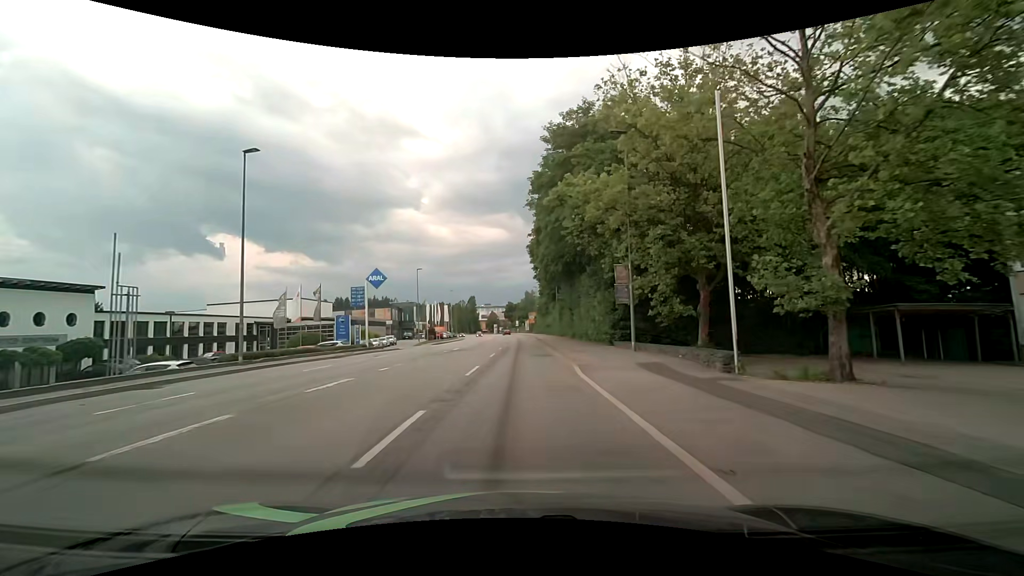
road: tertiary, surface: asphalt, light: Day
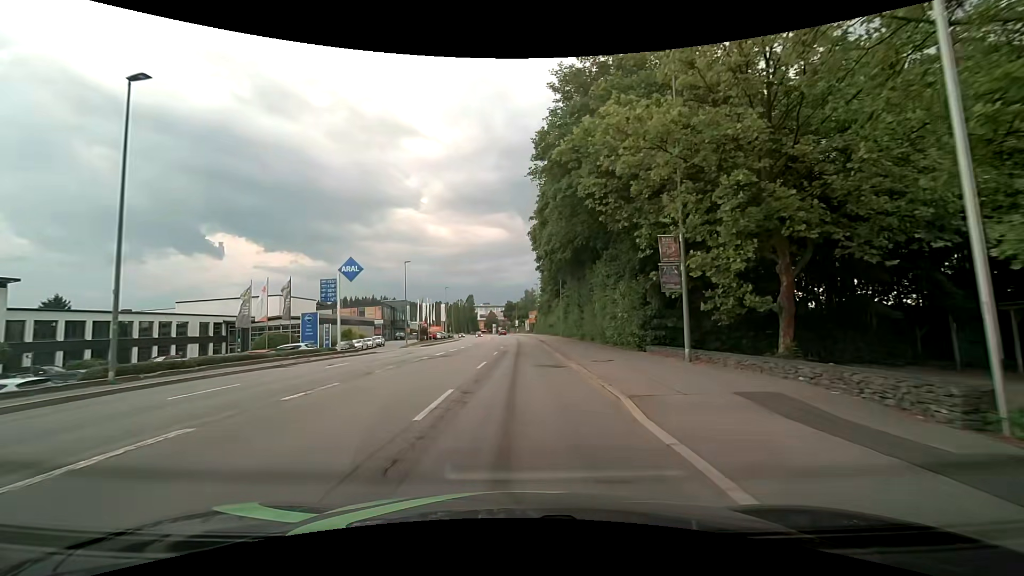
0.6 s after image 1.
(0.0, +7.2) m; +1°
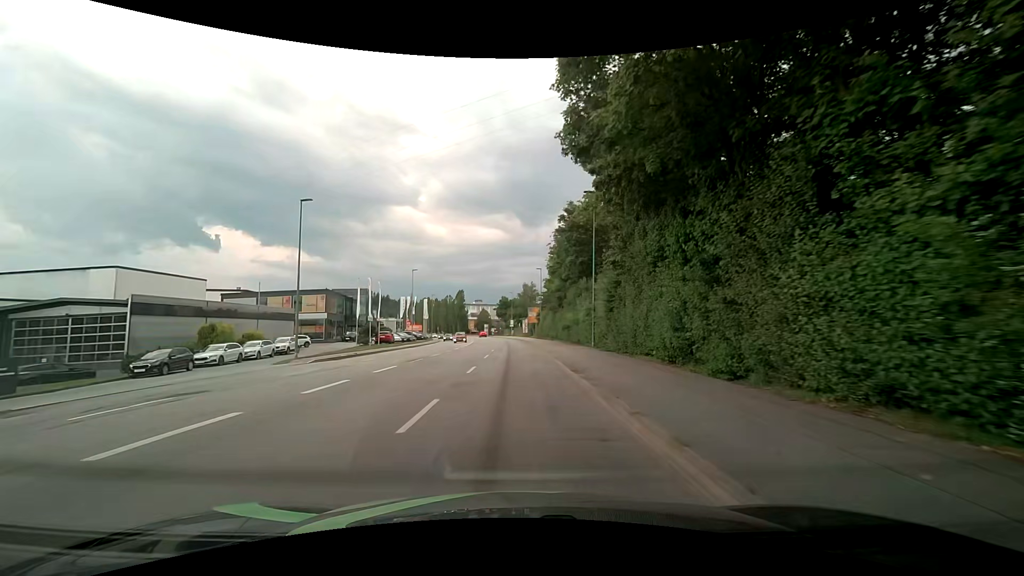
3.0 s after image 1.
(0.0, +28.8) m; 0°
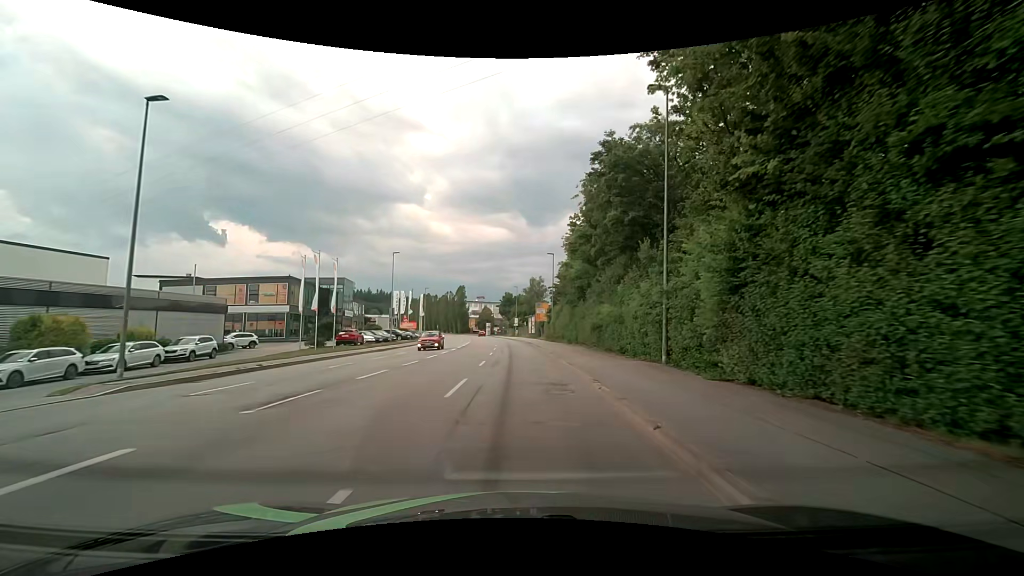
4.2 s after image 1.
(-0.1, +14.4) m; -1°
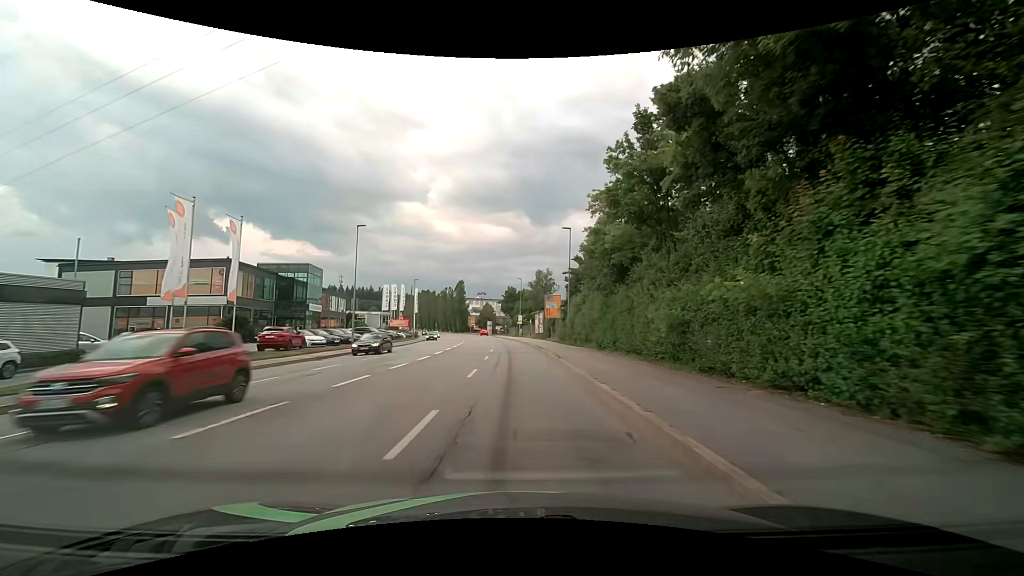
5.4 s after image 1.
(0.0, +14.3) m; 0°
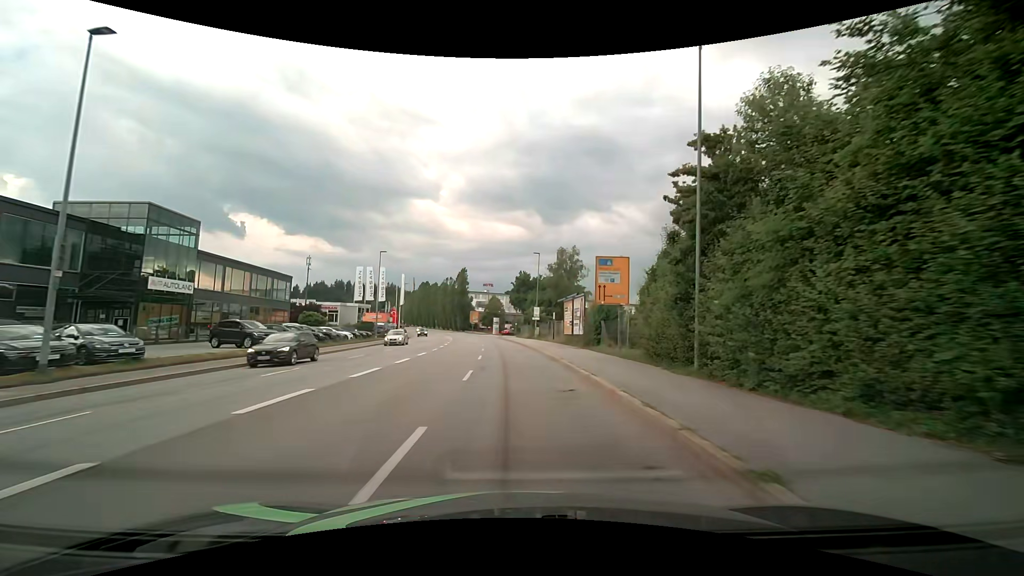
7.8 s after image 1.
(-0.3, +28.8) m; -2°
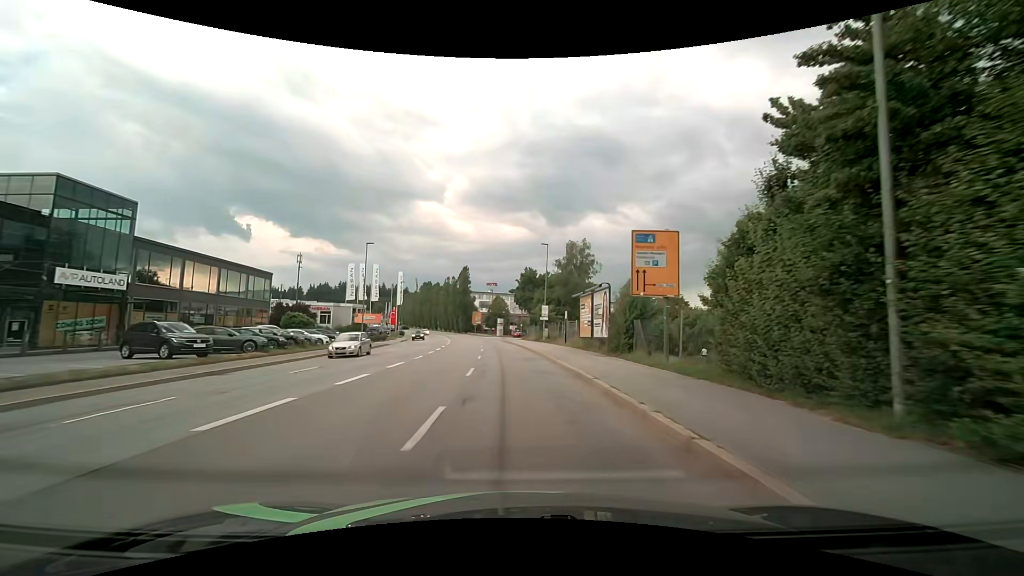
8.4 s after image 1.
(0.0, +7.2) m; 0°
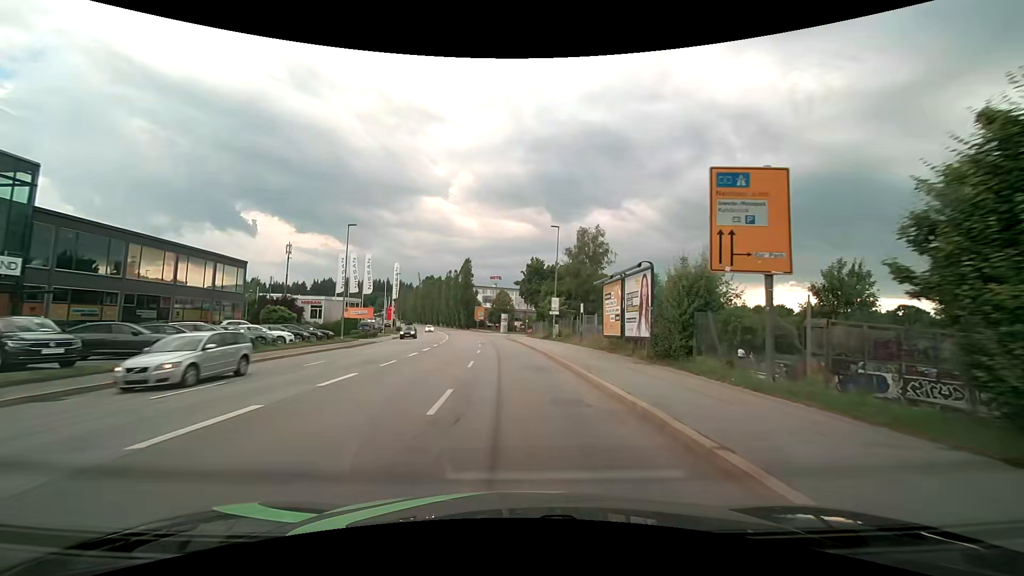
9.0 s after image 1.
(-0.1, +7.2) m; -1°
(0, +10) (0, +20) (-1, +30) (-1, +40) (-2, +50) (-4, +60) (-5, +70) (-6, +80) (-8, +90) (-10, +99) m
